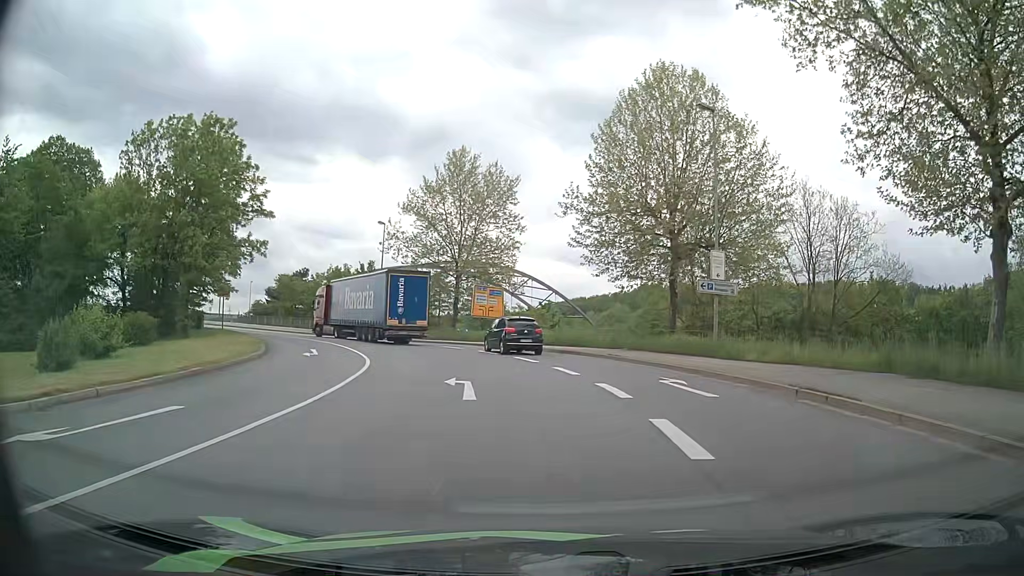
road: primary_link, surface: asphalt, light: Day
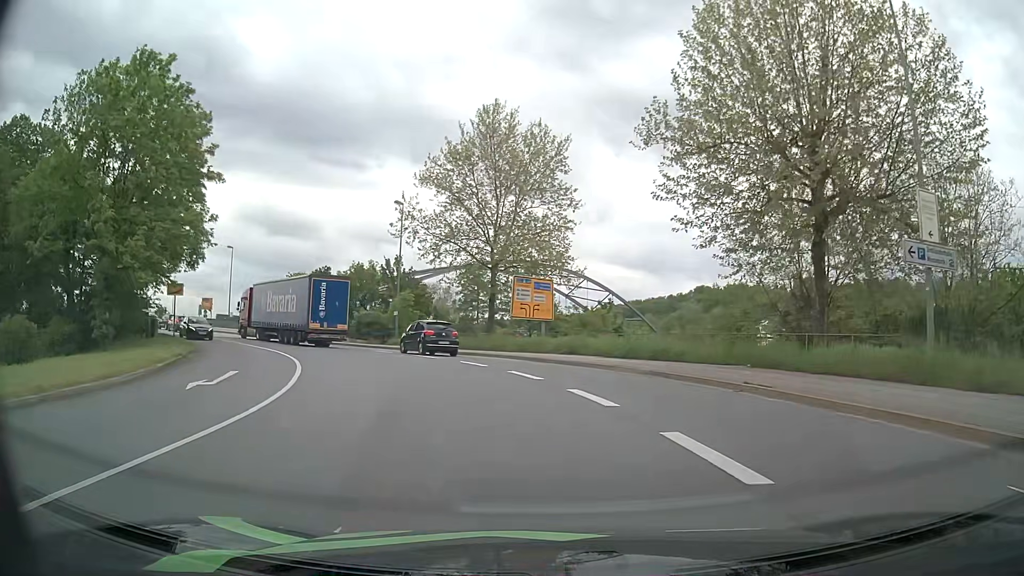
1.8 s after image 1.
(-0.3, +12.8) m; -4°
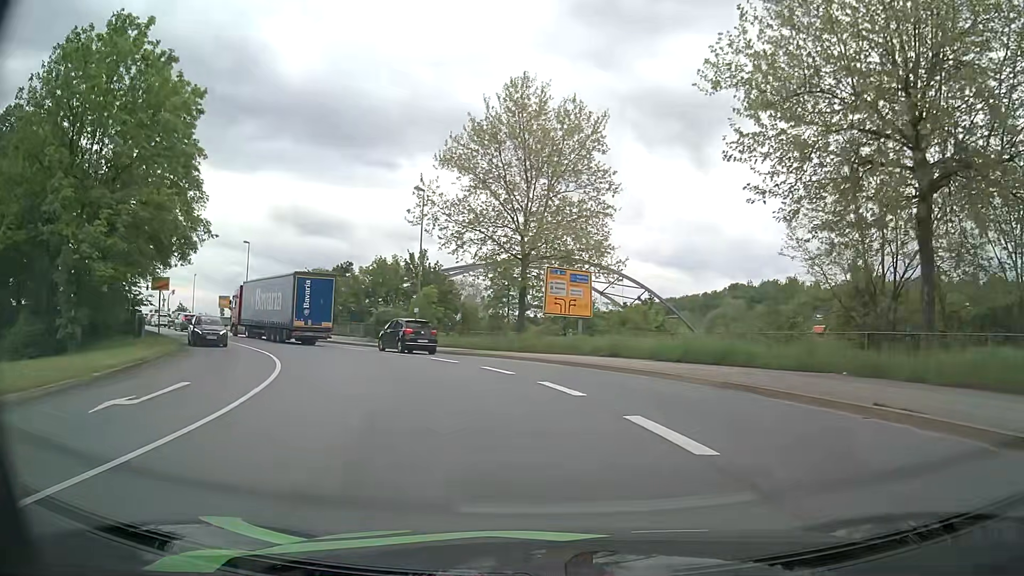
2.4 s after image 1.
(-0.1, +4.6) m; -2°
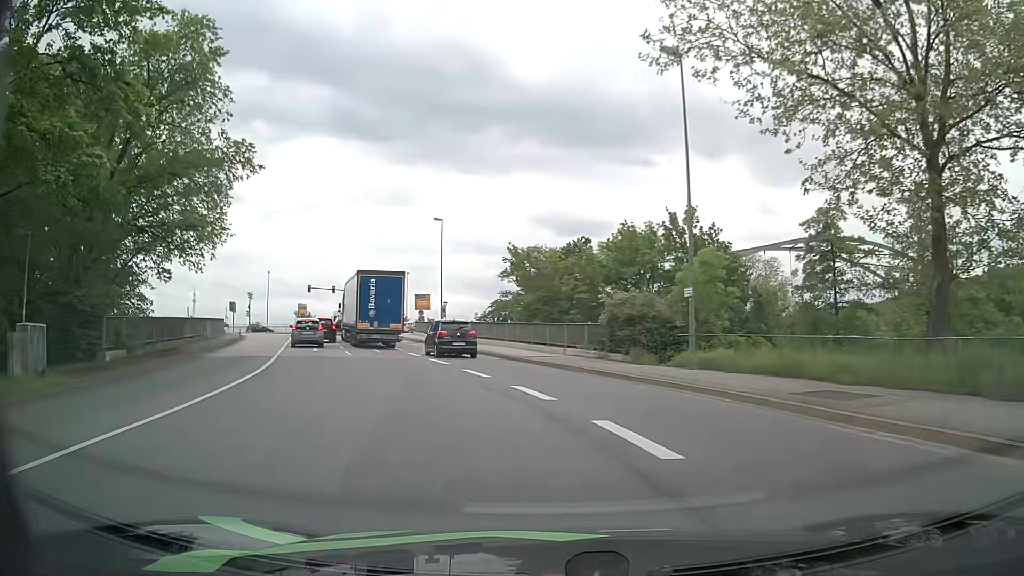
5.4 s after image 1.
(-4.0, +22.4) m; -22°
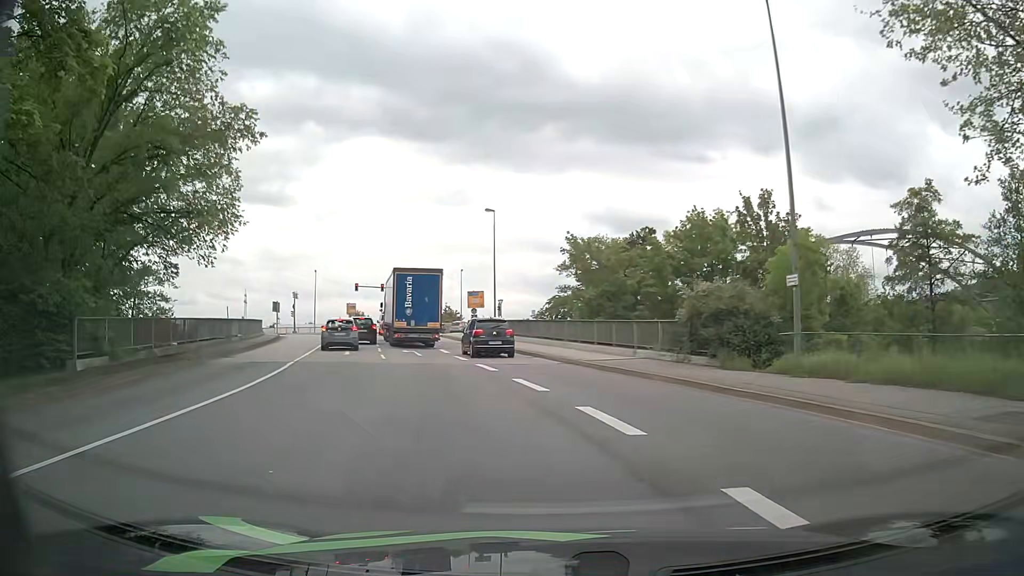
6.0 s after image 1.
(-0.3, +4.2) m; -6°
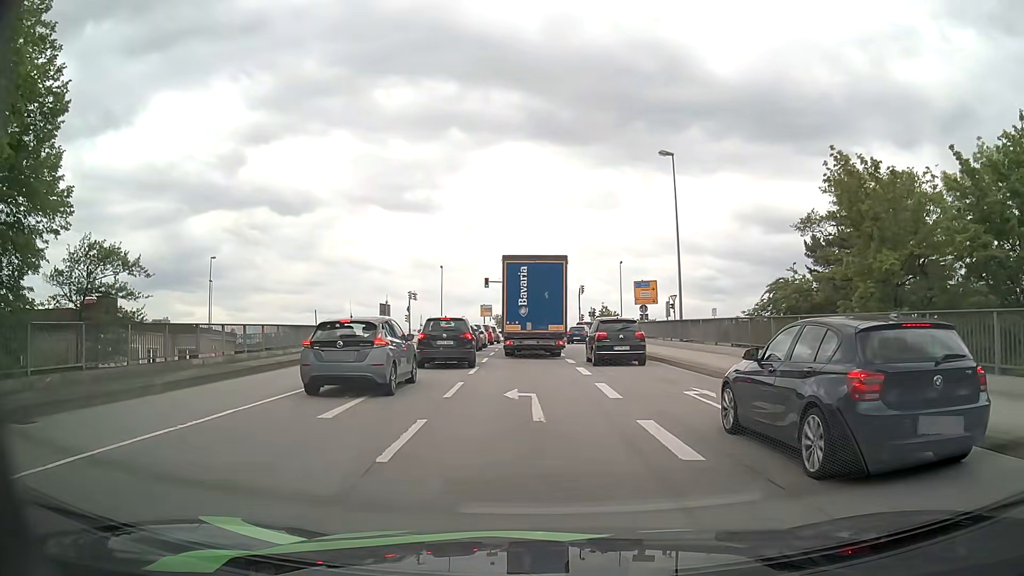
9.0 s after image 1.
(-2.8, +18.7) m; -13°
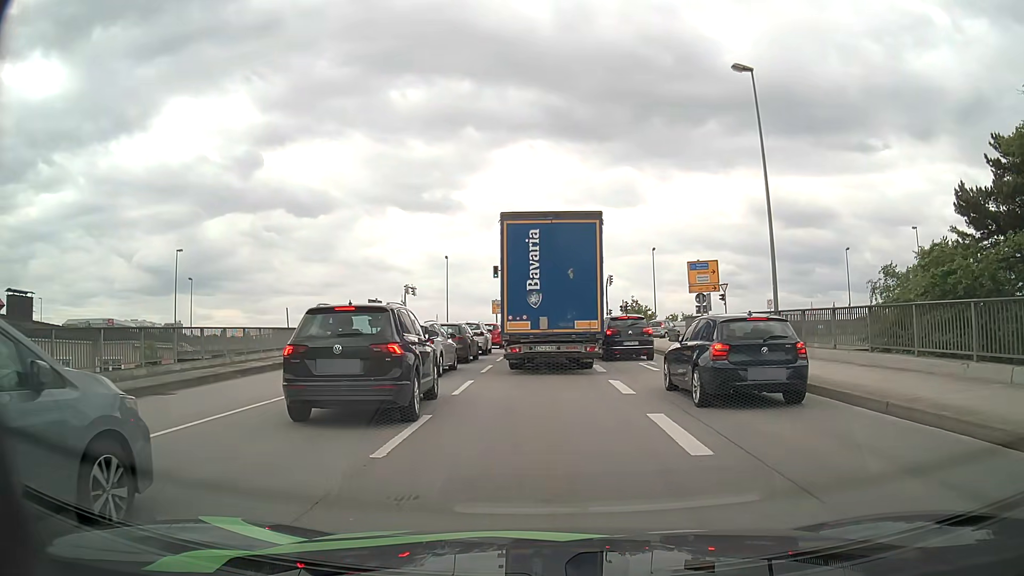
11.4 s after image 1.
(-0.3, +11.8) m; -2°
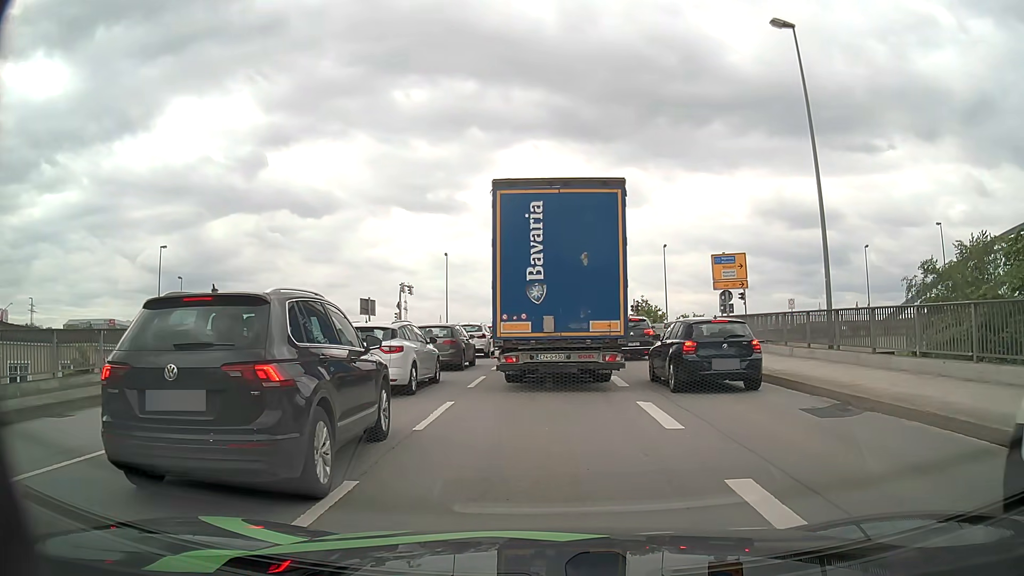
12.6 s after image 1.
(0.0, +4.0) m; -1°
